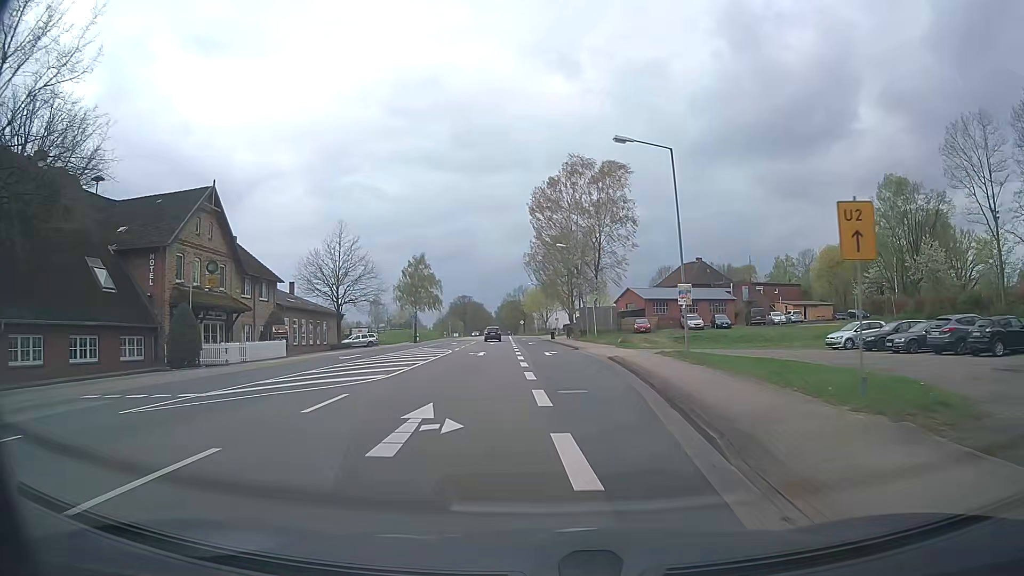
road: primary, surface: asphalt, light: Day
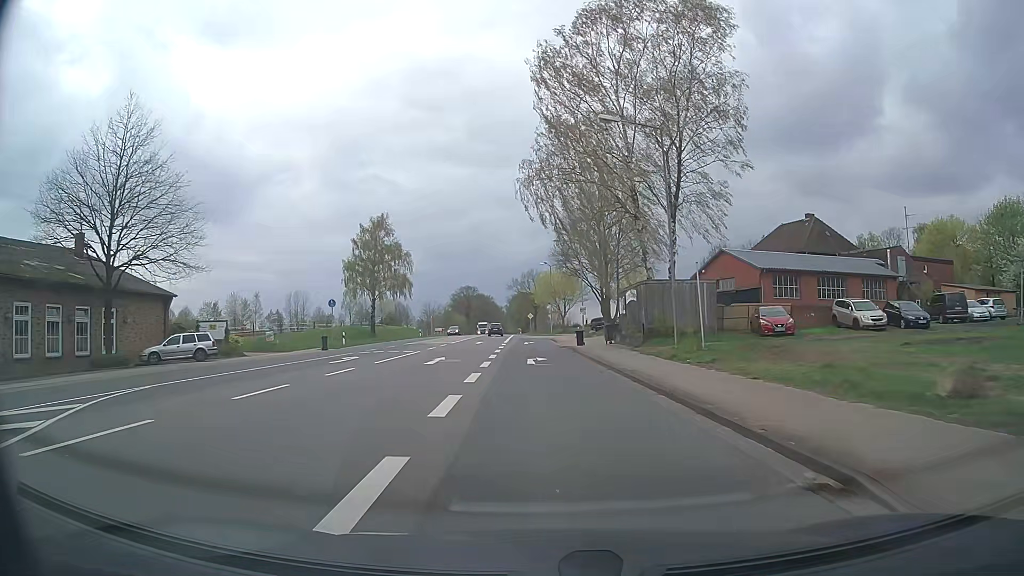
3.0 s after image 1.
(0.0, +38.4) m; -1°
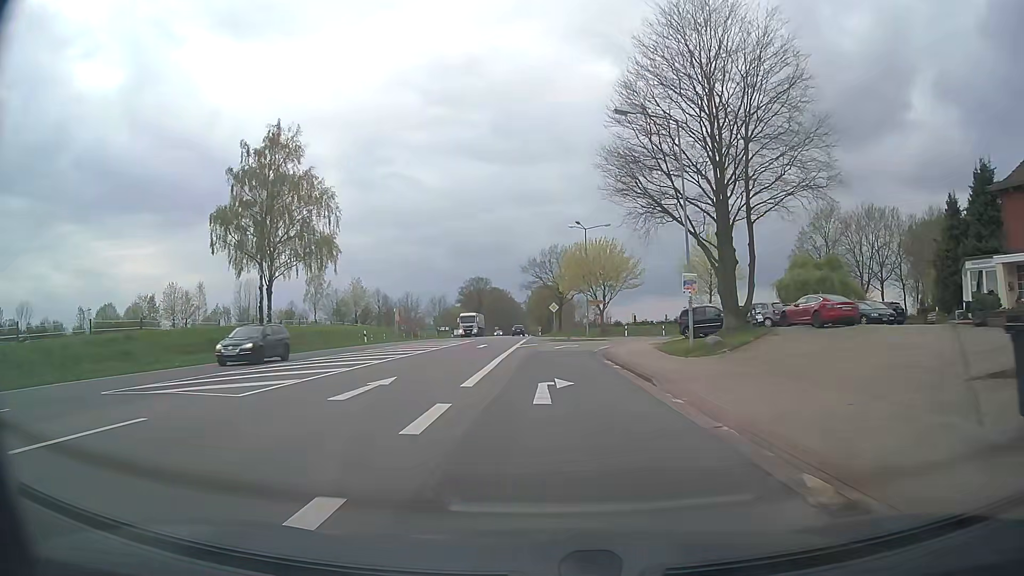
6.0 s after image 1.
(-0.7, +38.2) m; -2°
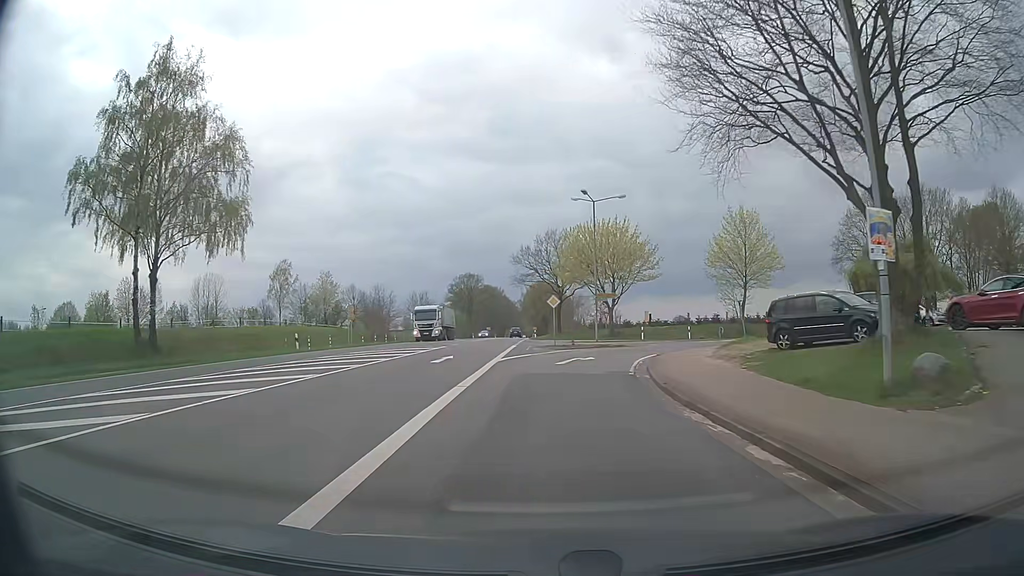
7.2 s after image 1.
(0.0, +14.6) m; 0°
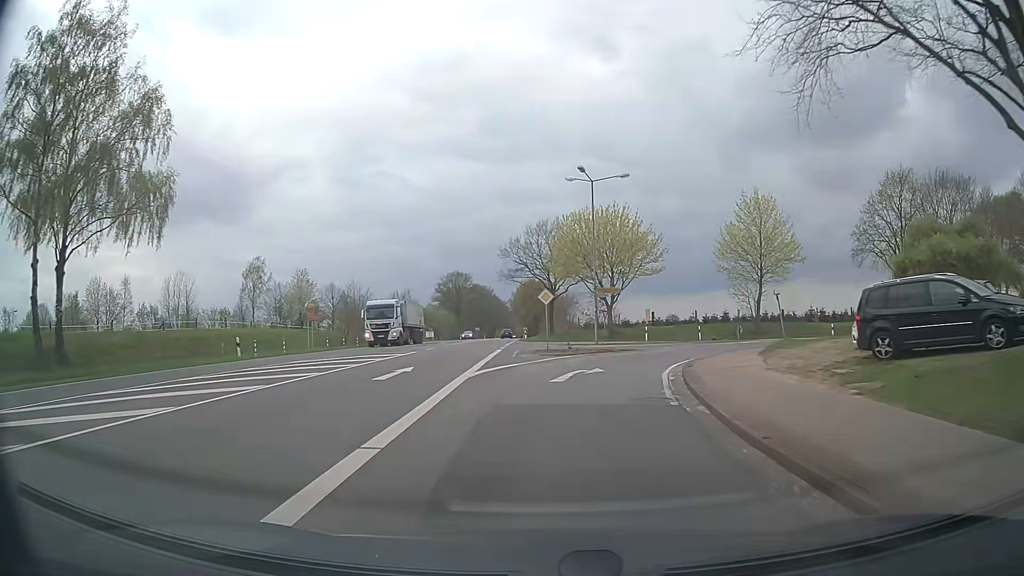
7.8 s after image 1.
(+0.1, +6.9) m; +1°
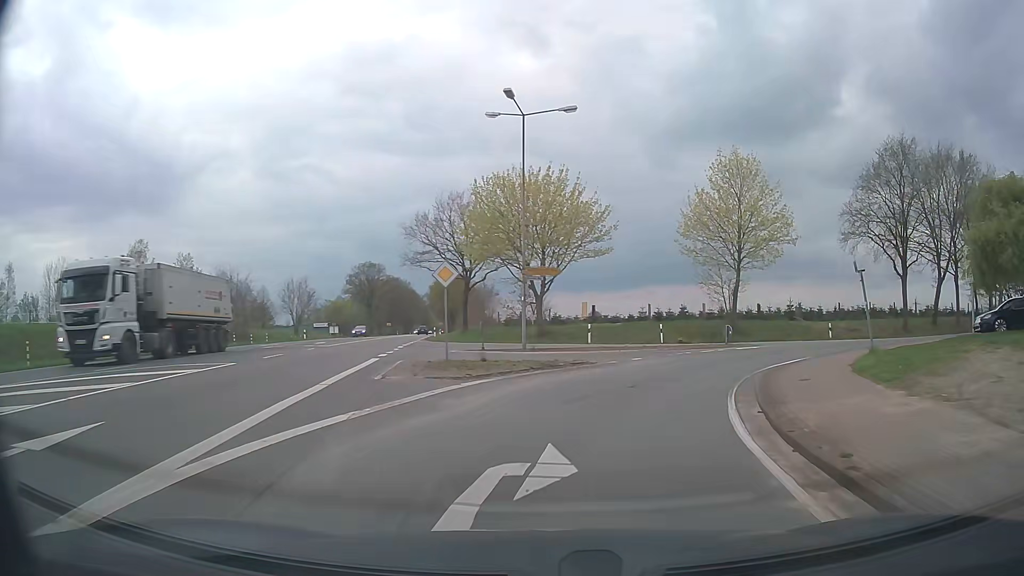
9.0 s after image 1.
(+0.4, +13.1) m; +6°
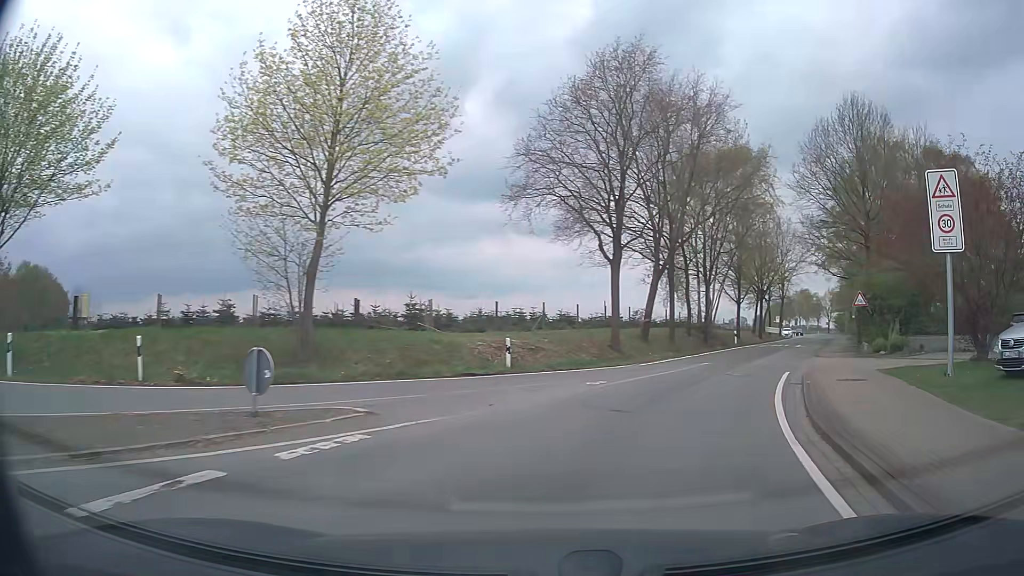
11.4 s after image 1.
(+5.7, +21.3) m; +34°
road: secondary
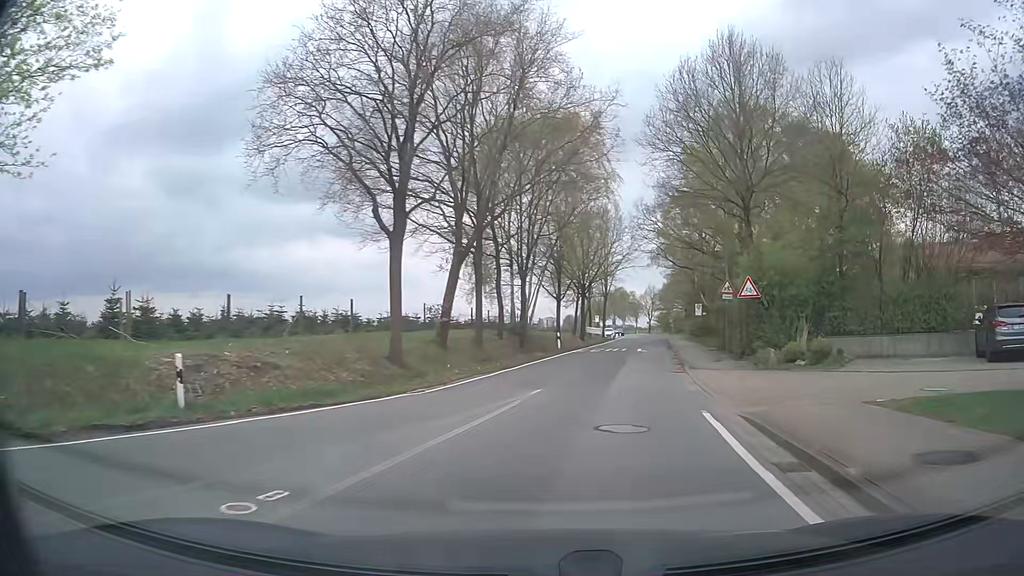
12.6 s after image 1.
(+1.5, +9.9) m; +17°
(+1, +10) (+2, +20) (+4, +30) (+6, +40) (+8, +49) (+10, +59) (+11, +69) (+13, +79) (+15, +89) (+16, +99) m
